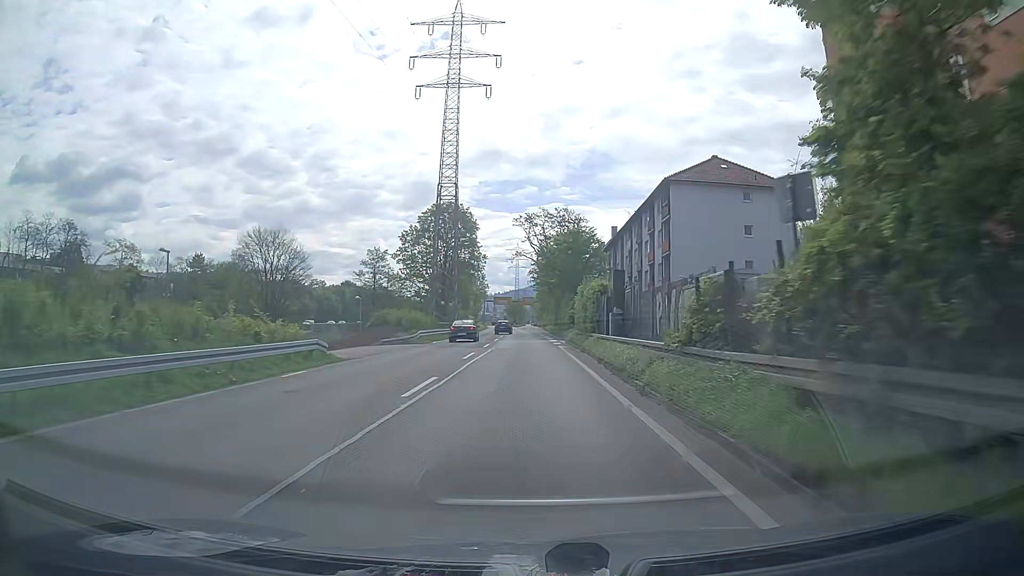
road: trunk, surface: asphalt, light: Day
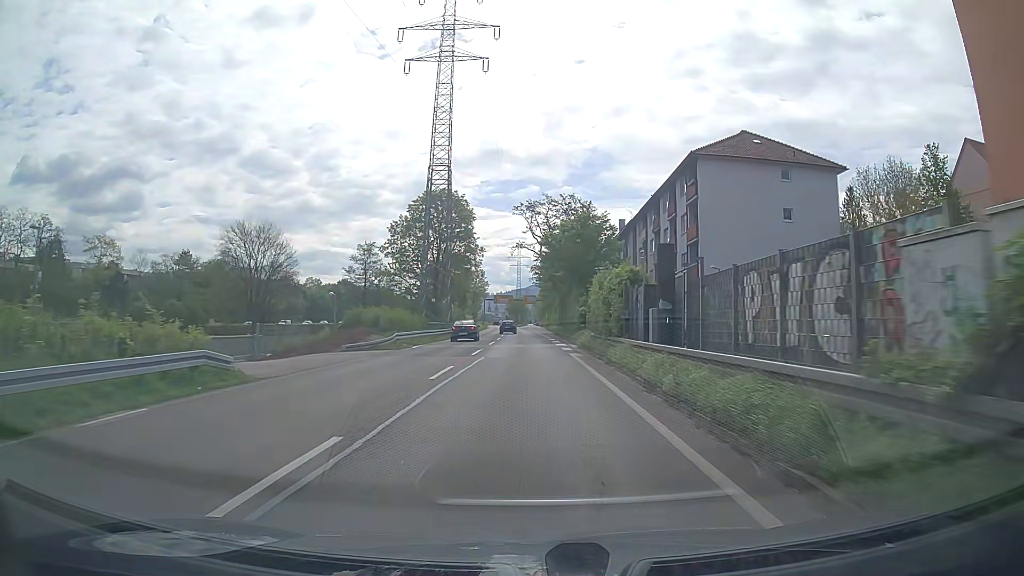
(0.0, +8.4) m; 0°
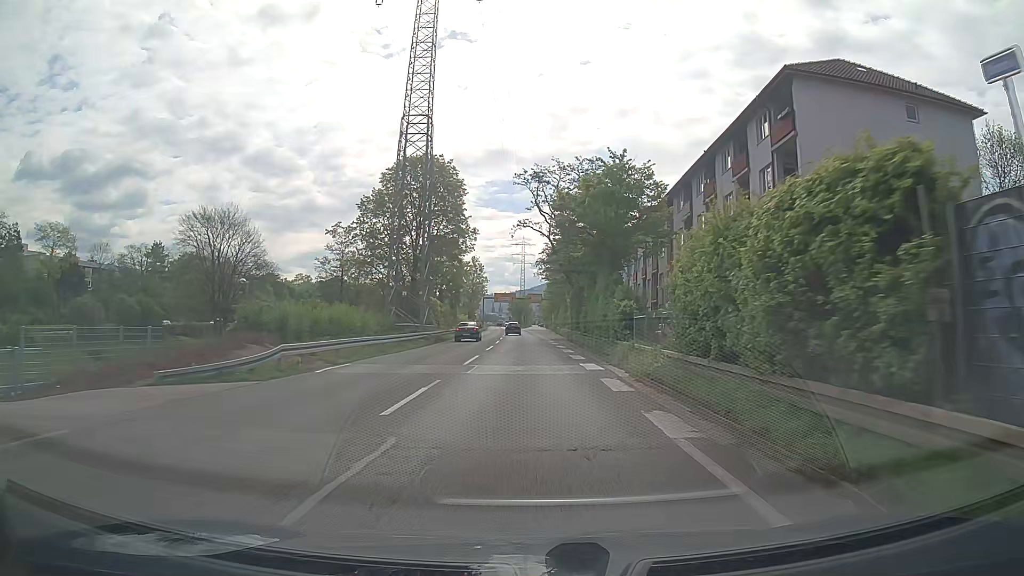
(-0.1, +16.8) m; -1°
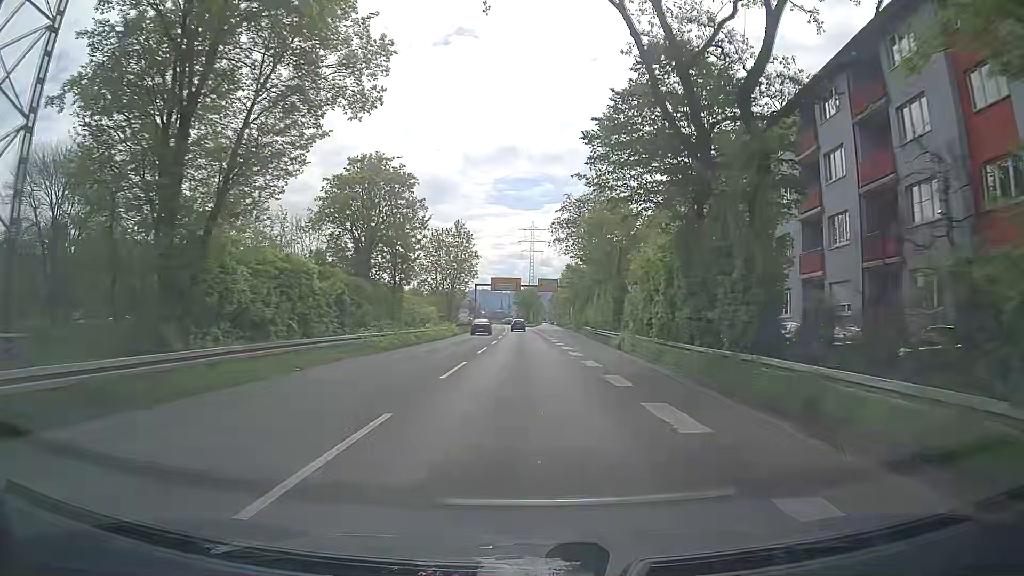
(-0.2, +42.1) m; 0°
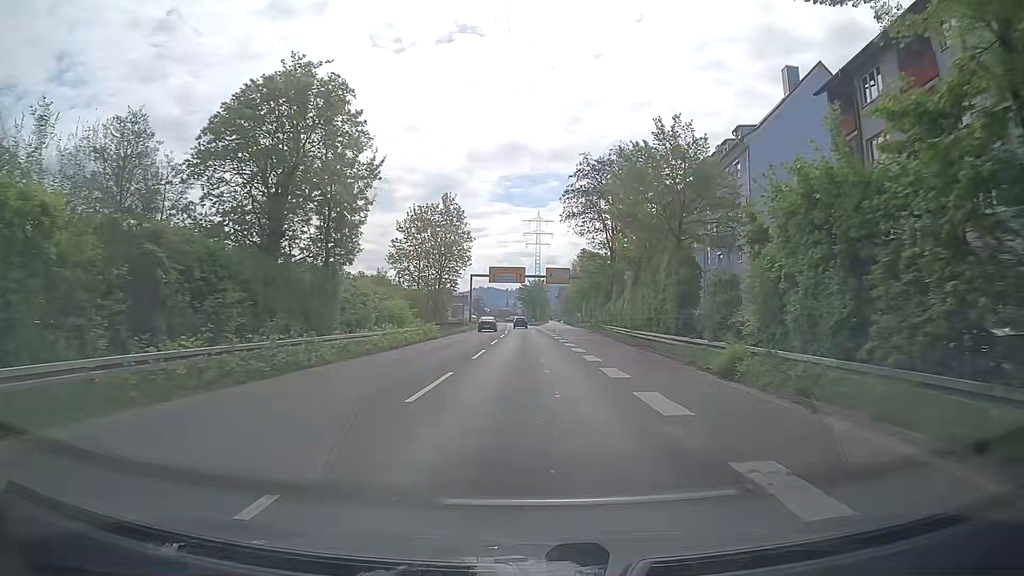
(-0.1, +16.9) m; 0°
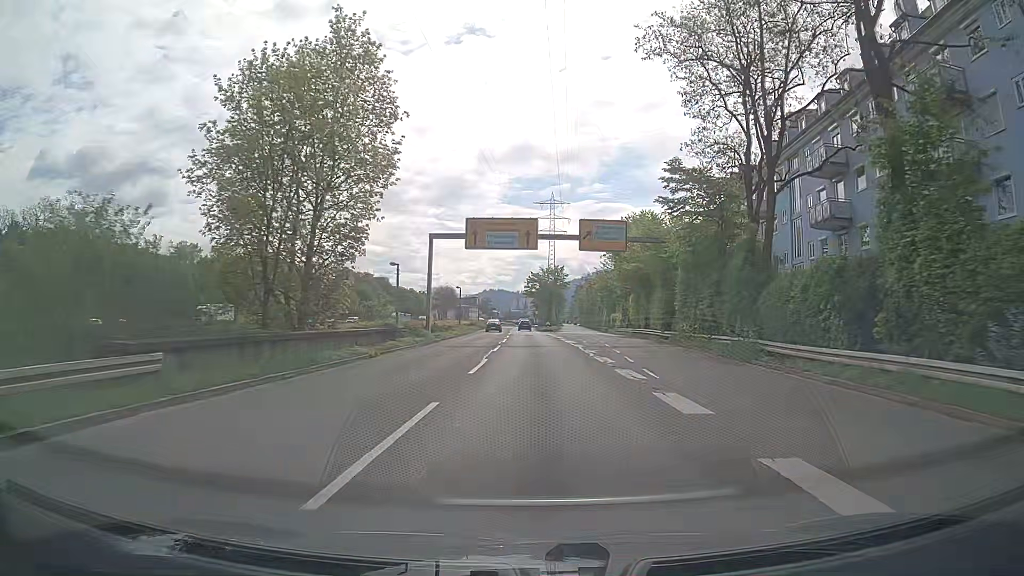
(-0.9, +42.5) m; -2°
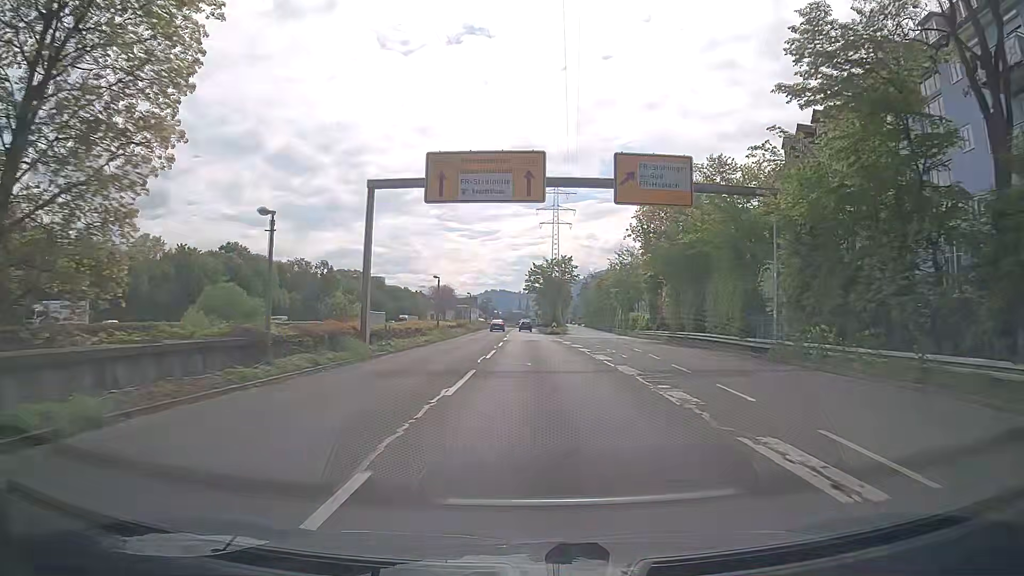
(0.0, +17.0) m; 0°
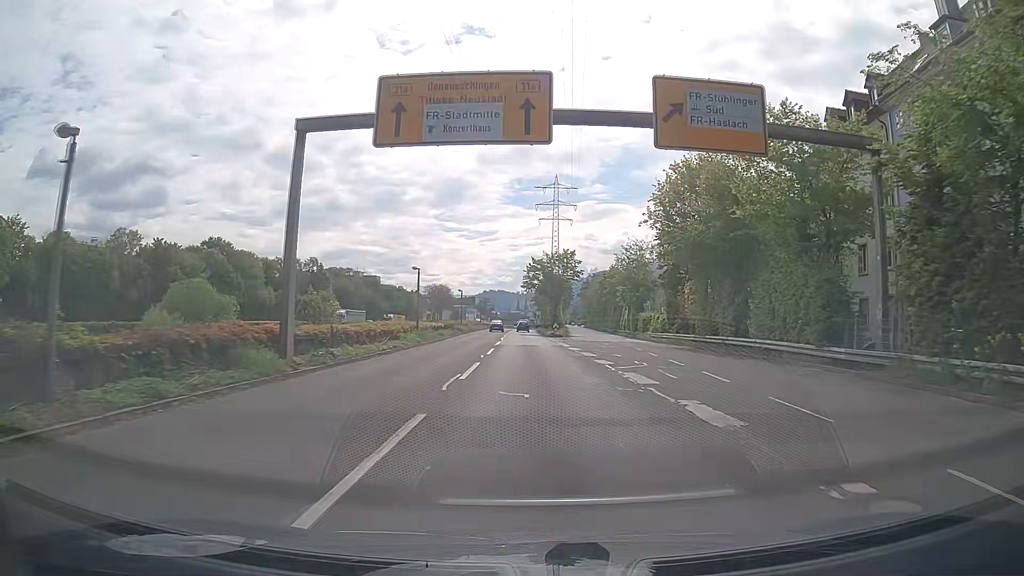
(-0.1, +8.5) m; 0°
(0, +10) (0, +20) (0, +30) (-1, +40) (-1, +50) (-1, +60) (-1, +70) (-2, +80) (-2, +90) (-2, +100) m
